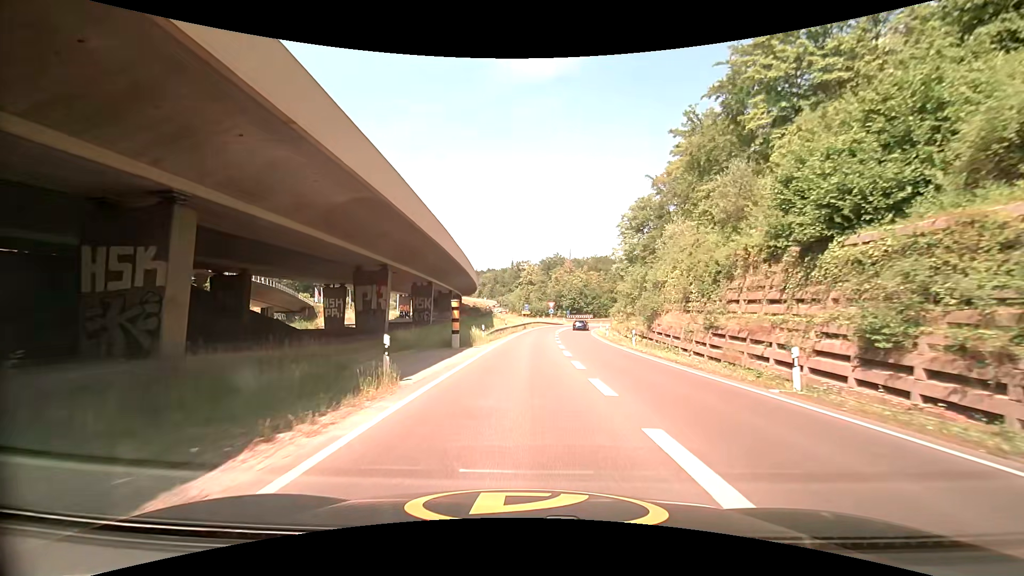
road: trunk_link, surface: asphalt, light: Day
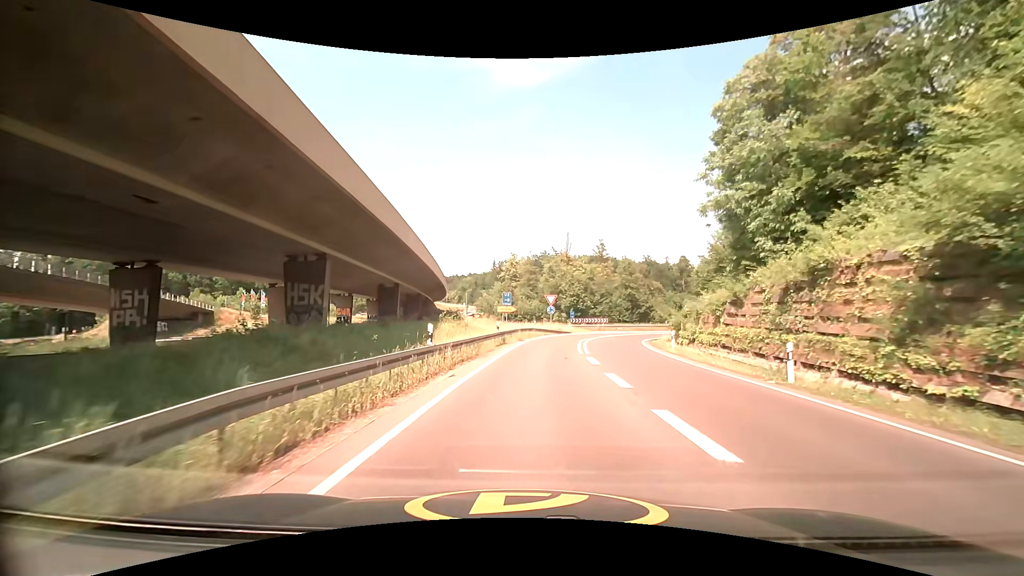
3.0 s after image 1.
(+0.1, +34.6) m; +1°
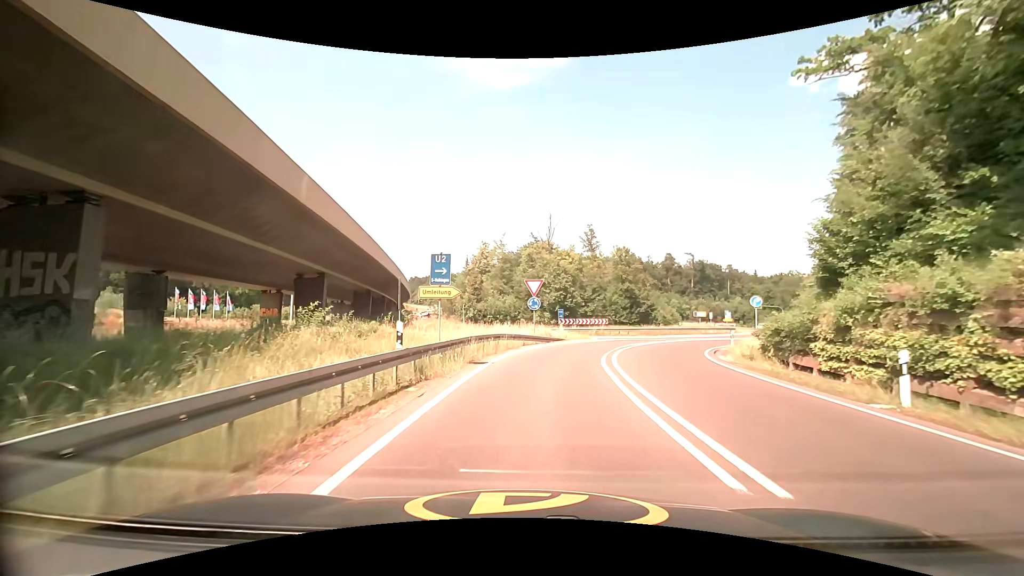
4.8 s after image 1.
(+0.5, +18.4) m; +3°
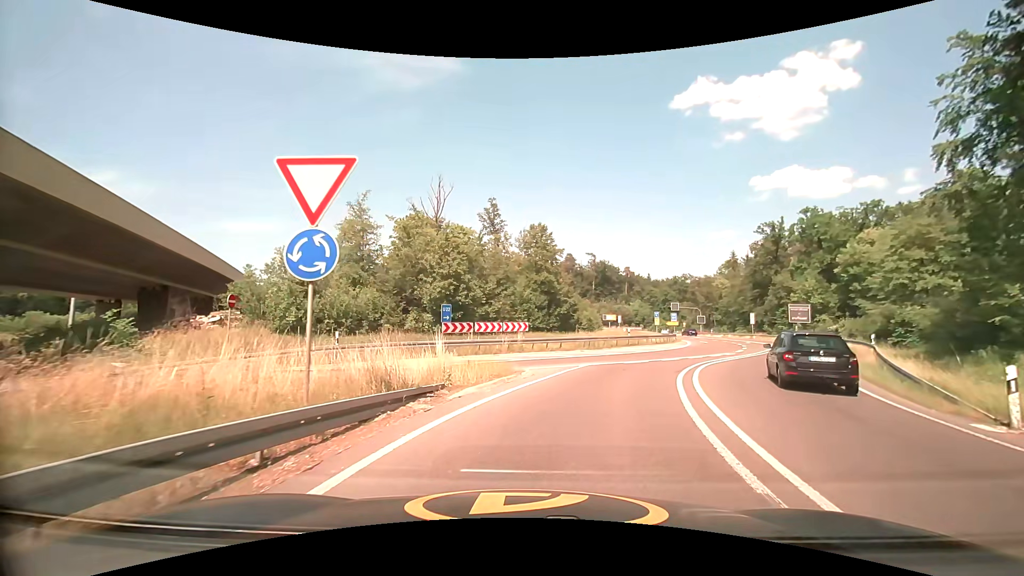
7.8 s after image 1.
(+1.6, +22.1) m; +12°
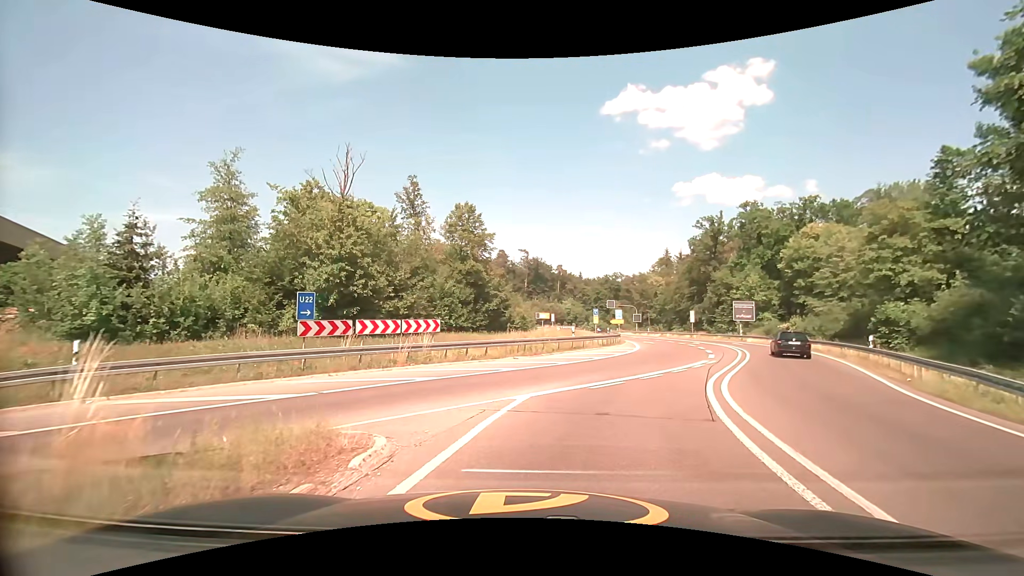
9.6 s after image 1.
(+0.6, +8.5) m; +7°
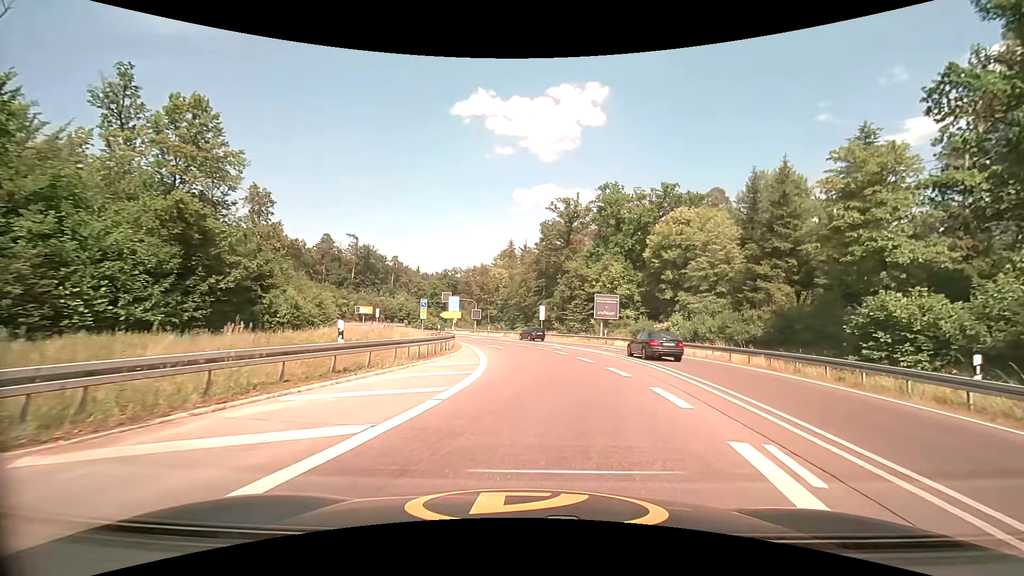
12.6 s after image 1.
(+3.2, +18.0) m; +19°
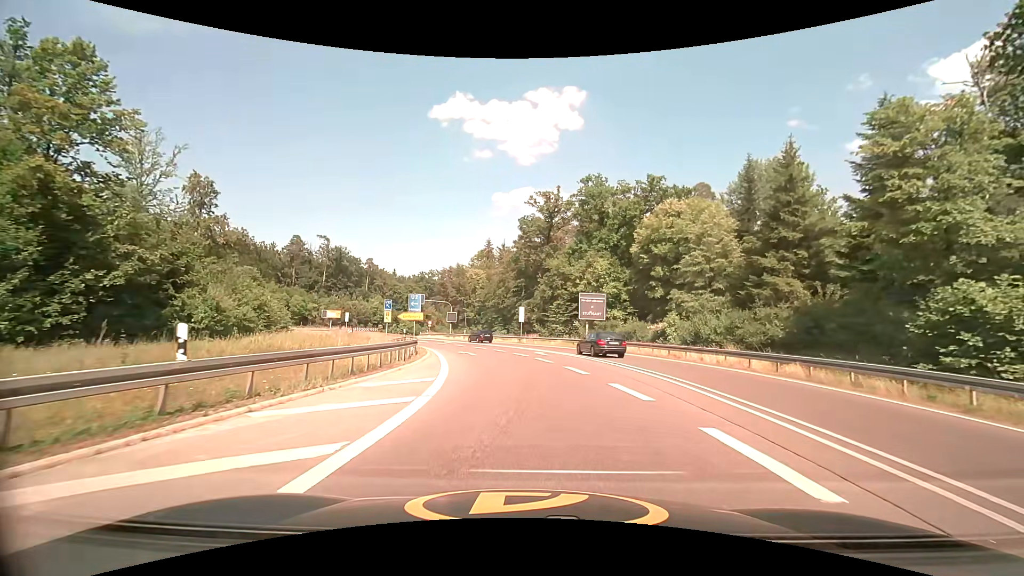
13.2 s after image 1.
(+0.2, +5.1) m; +3°
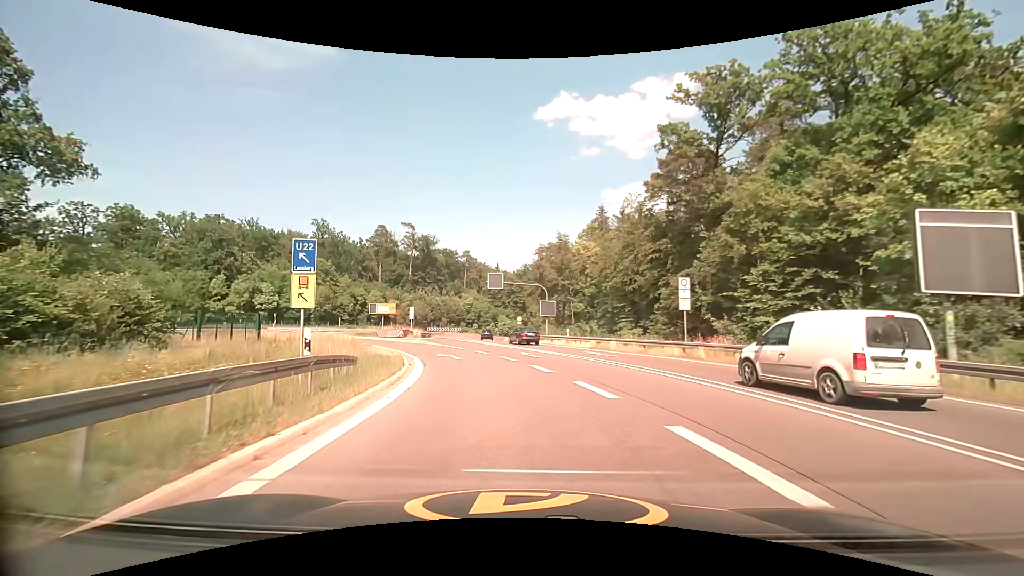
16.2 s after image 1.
(-2.2, +29.9) m; -13°
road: secondary
(-1, +10) (-2, +20) (-5, +30) (-8, +39) (-13, +48) (-18, +56) (-25, +63) (-32, +70) (-40, +76) (-49, +81) m
